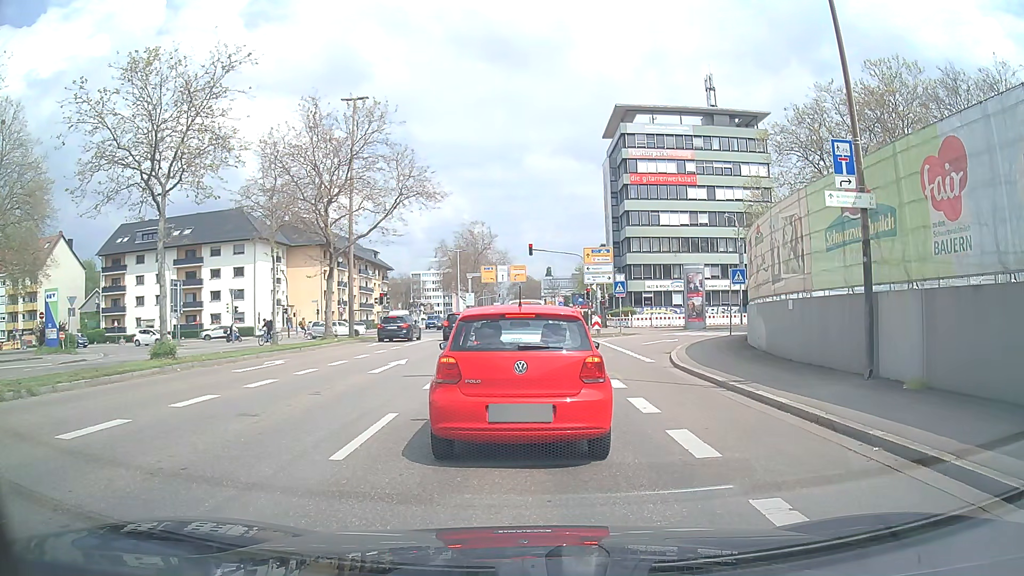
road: secondary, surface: asphalt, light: Day
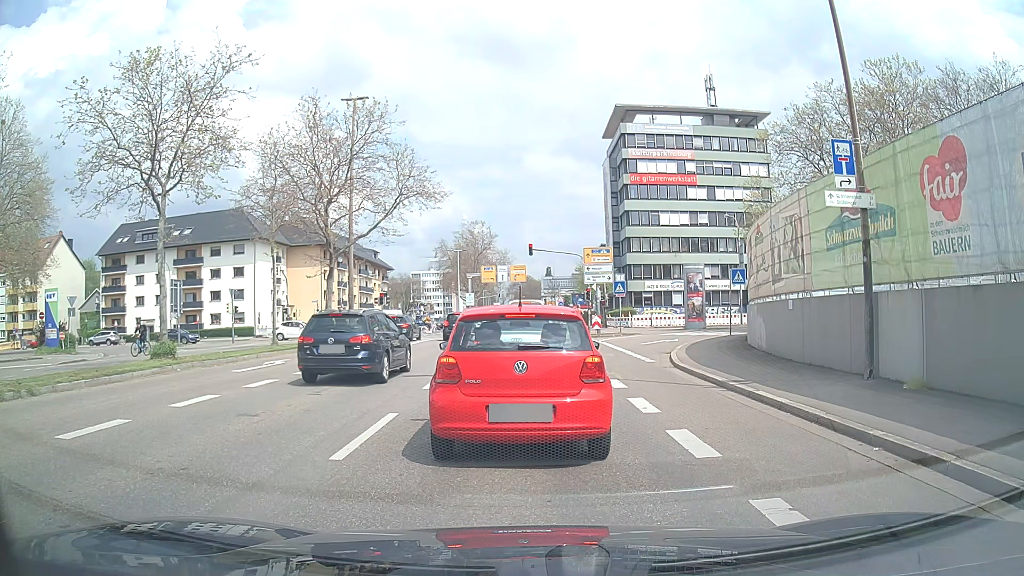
(0.0, 0.0) m; 0°
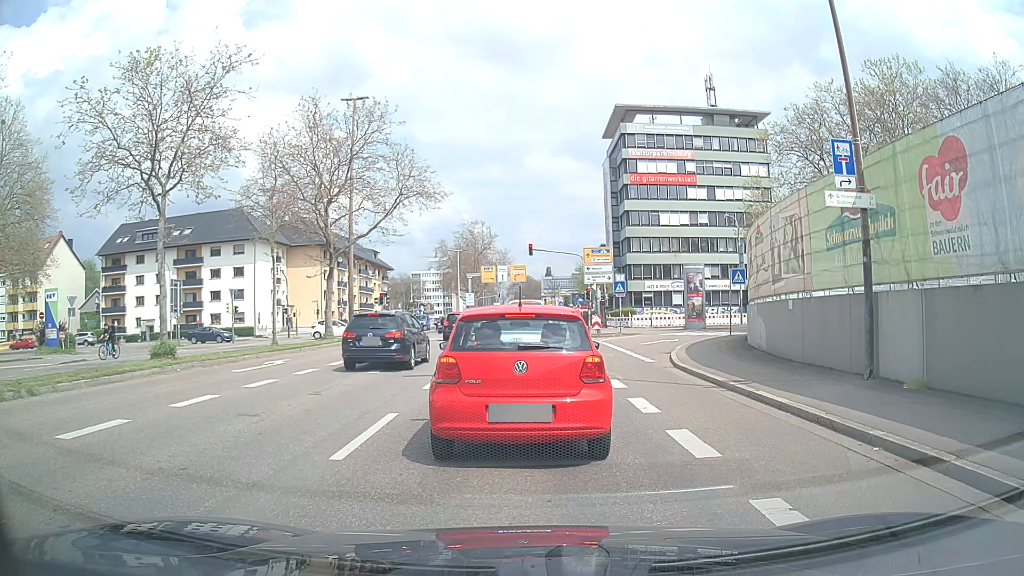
(0.0, 0.0) m; 0°
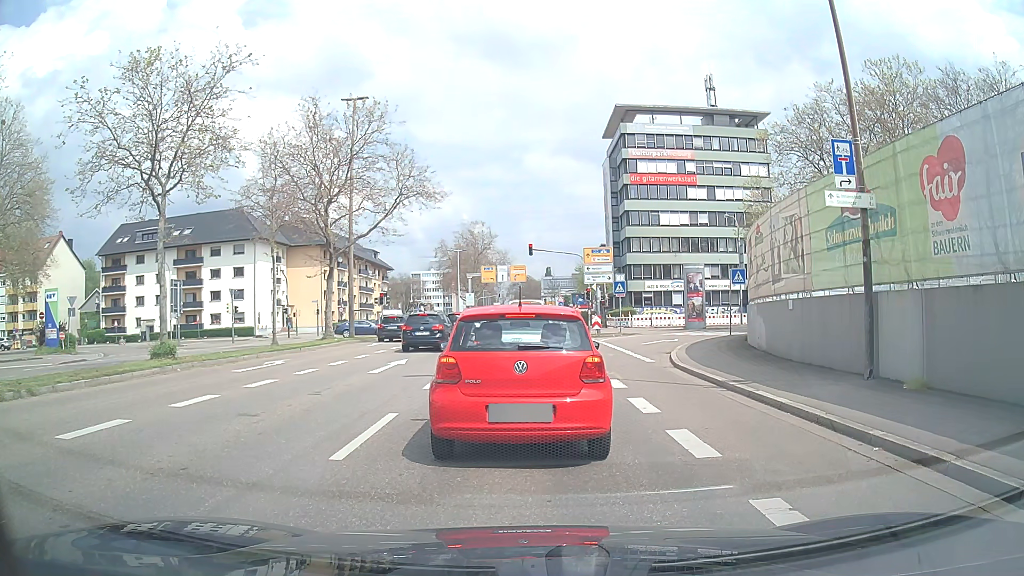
(0.0, 0.0) m; 0°
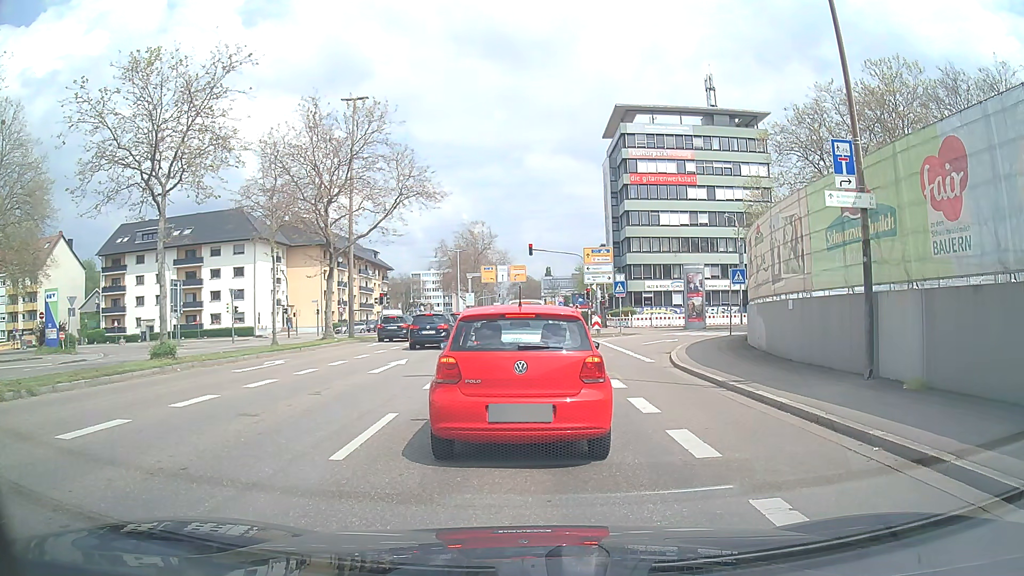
(0.0, 0.0) m; 0°
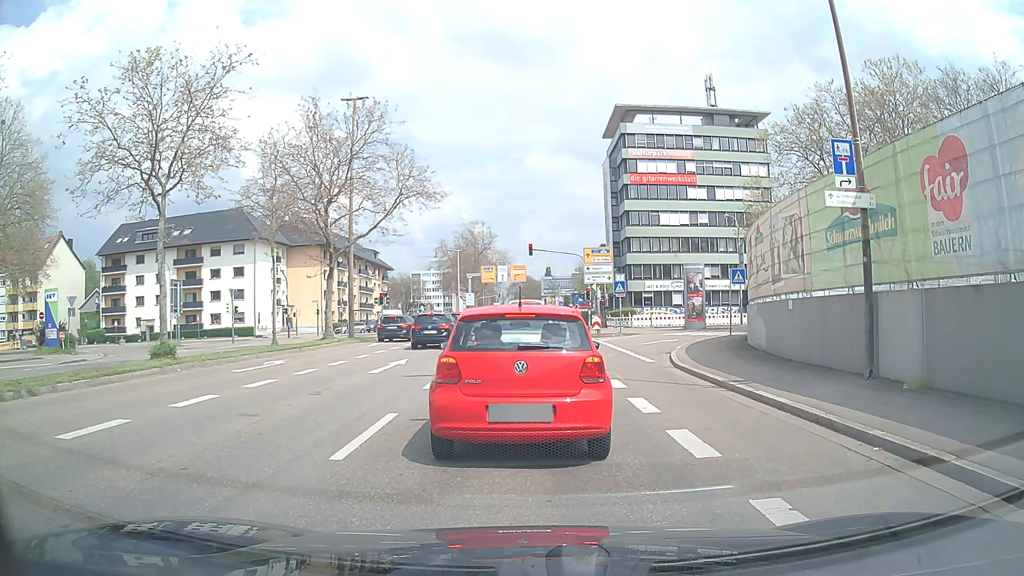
(0.0, 0.0) m; 0°
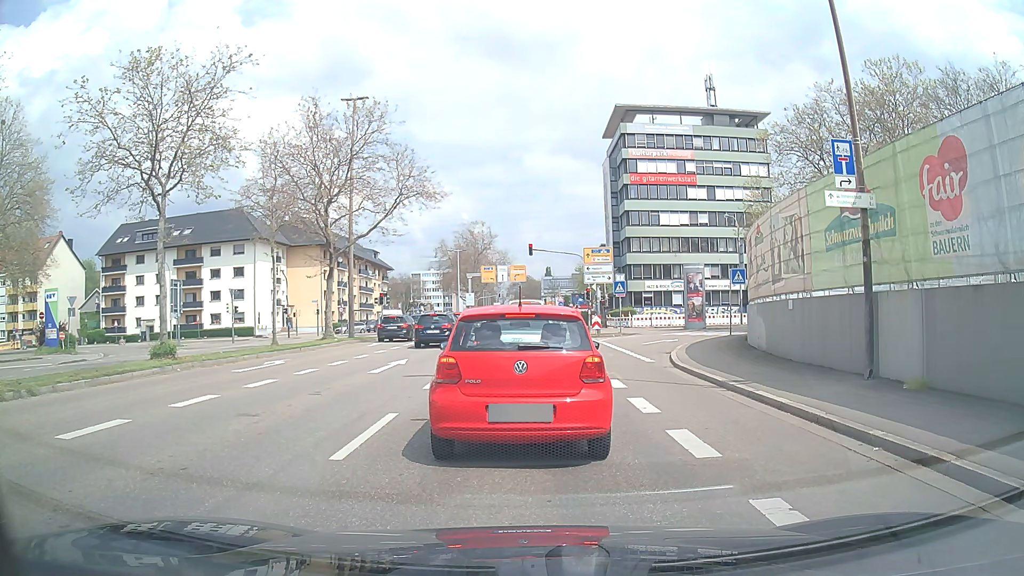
(0.0, 0.0) m; 0°
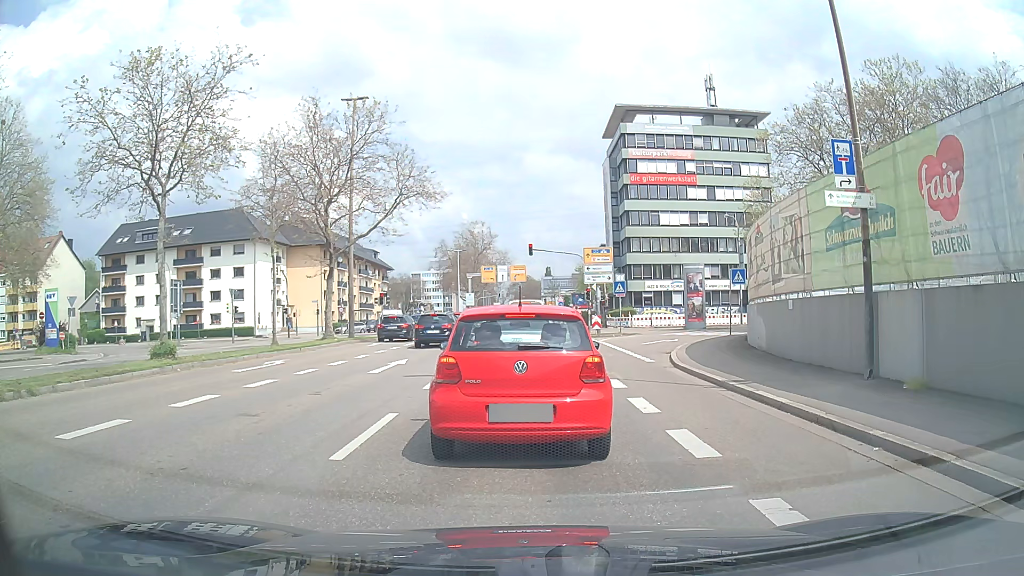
(0.0, 0.0) m; 0°
(0, +10) (0, +20) (0, +30) (+1, +40) (+1, +50) (+1, +60) (+1, +70) (+1, +80) (+1, +90) (+1, +100) m
